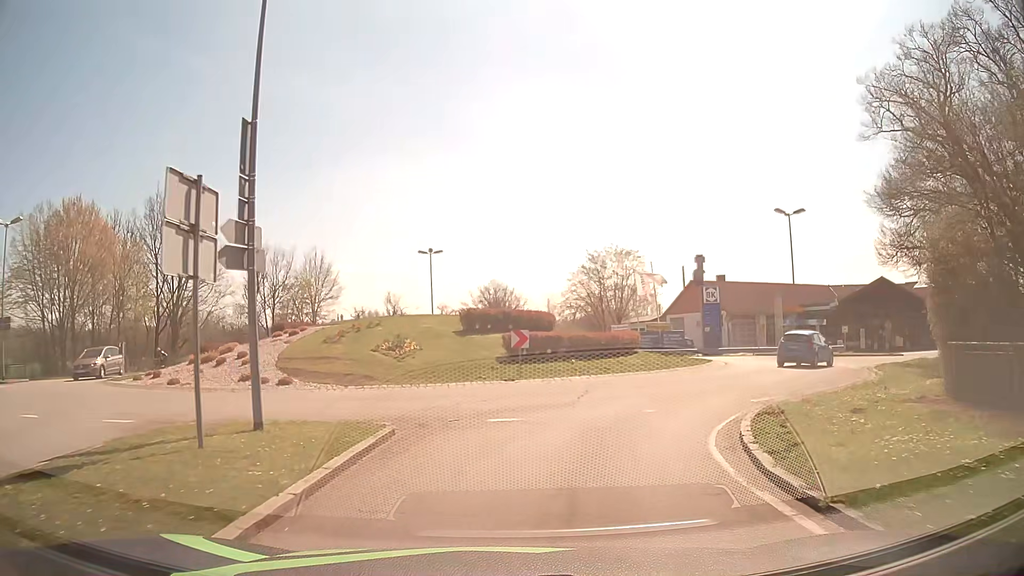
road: secondary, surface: asphalt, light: Day
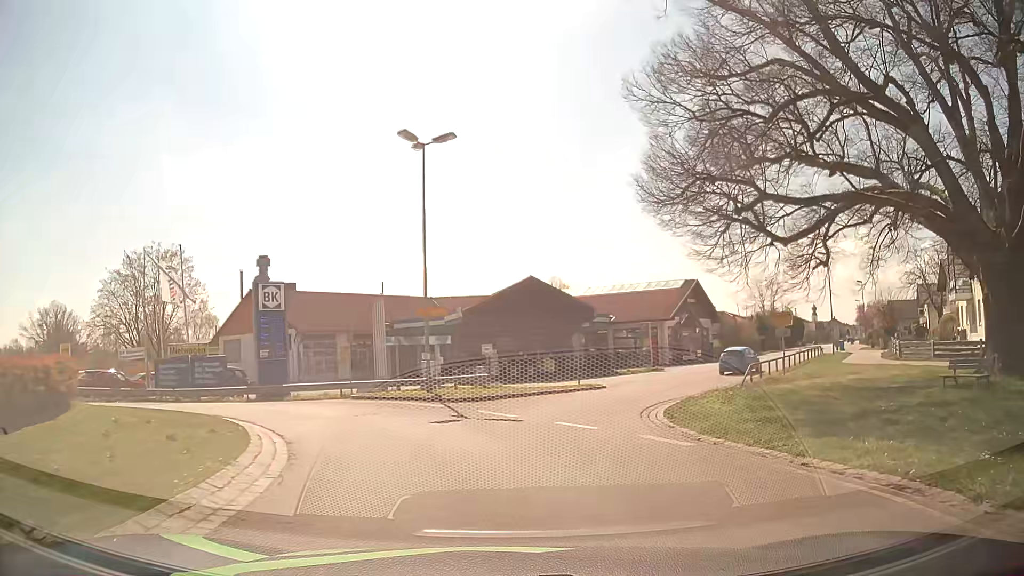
(+5.0, +18.1) m; +37°
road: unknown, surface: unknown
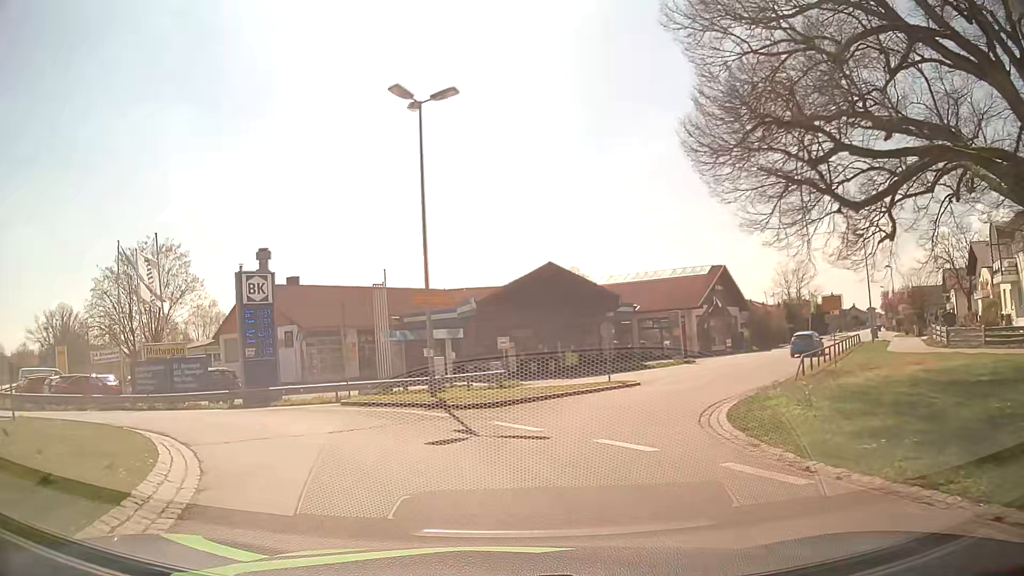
(0.0, +3.7) m; -1°
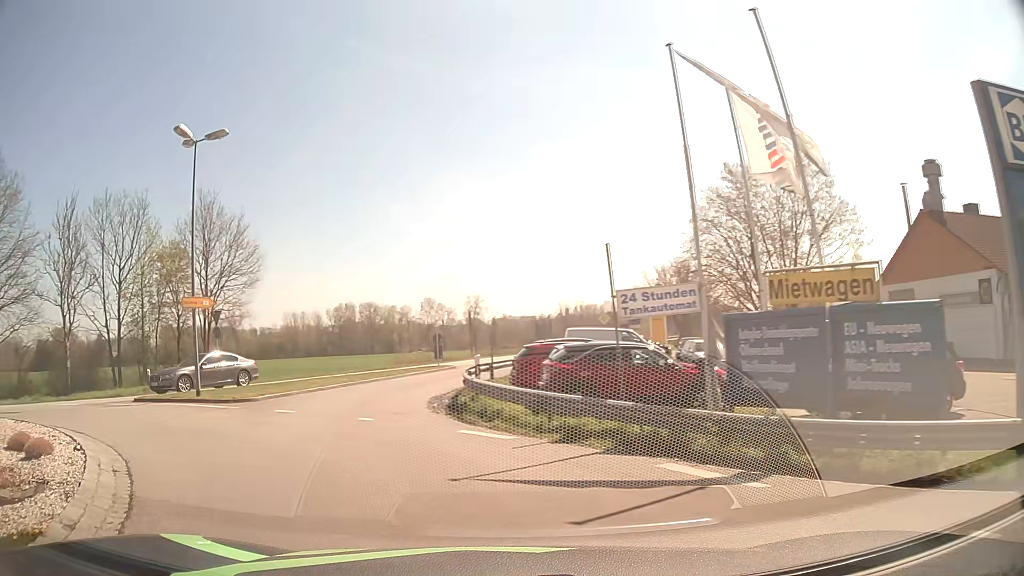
(-7.3, +15.6) m; -54°
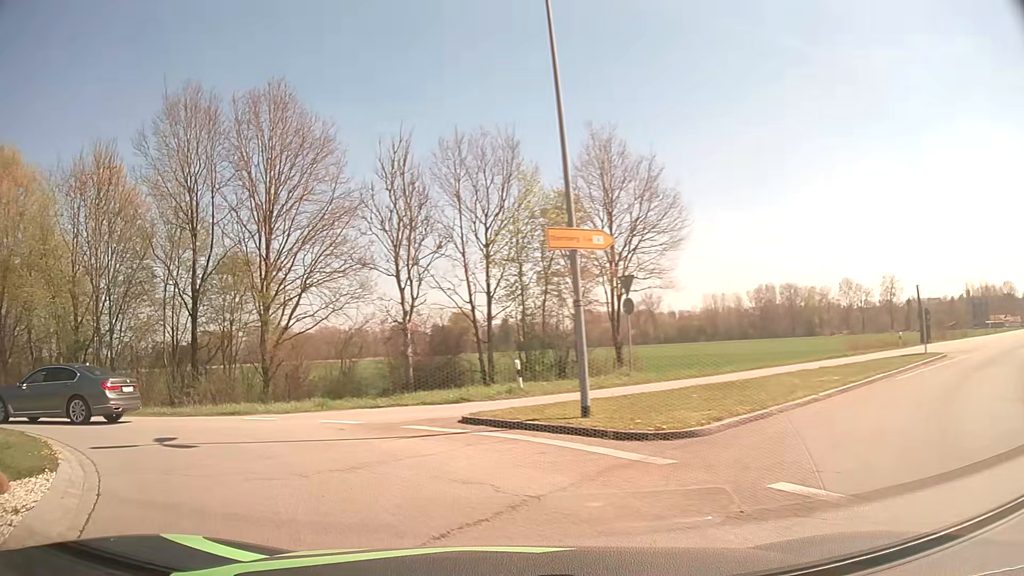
(-3.2, +9.7) m; -36°
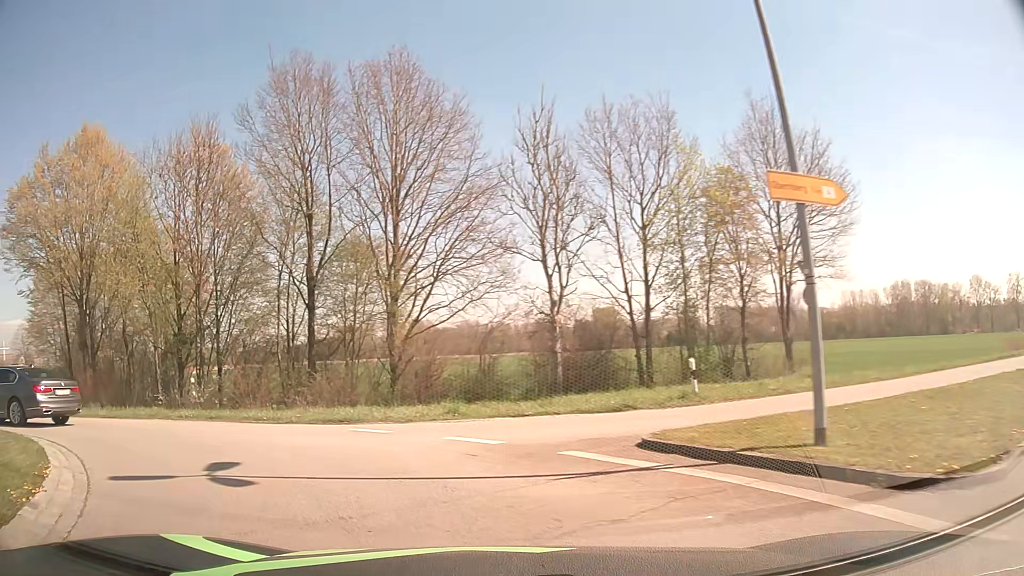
(-0.3, +3.4) m; -12°
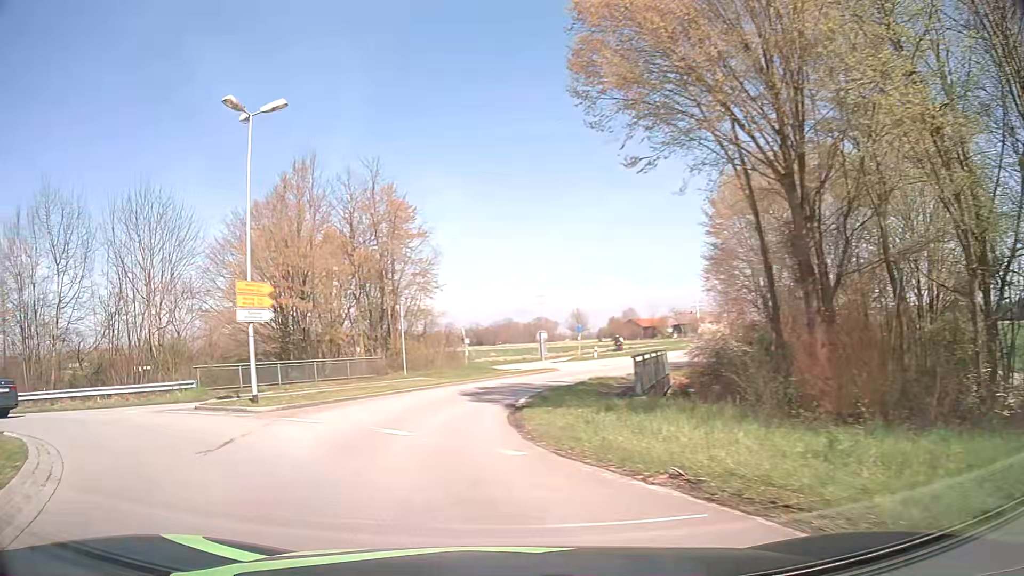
(-8.8, +14.5) m; -62°
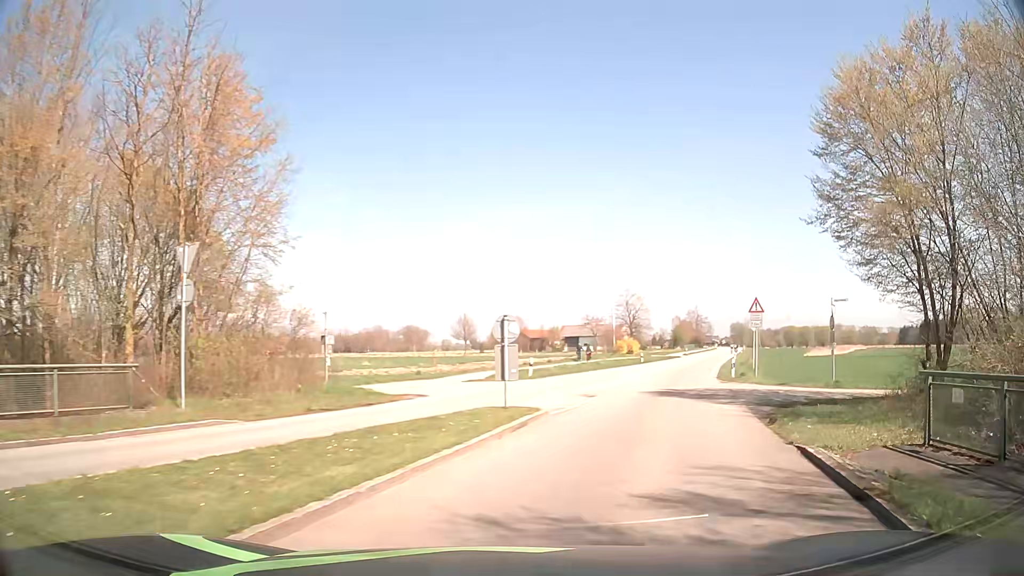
(-1.8, +19.9) m; +8°
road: secondary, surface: asphalt
(+2, +10) (+4, +20) (+7, +29) (+10, +39) (+14, +48) (+17, +57) (+21, +67) (+25, +76) (+29, +85) (+32, +94) m
